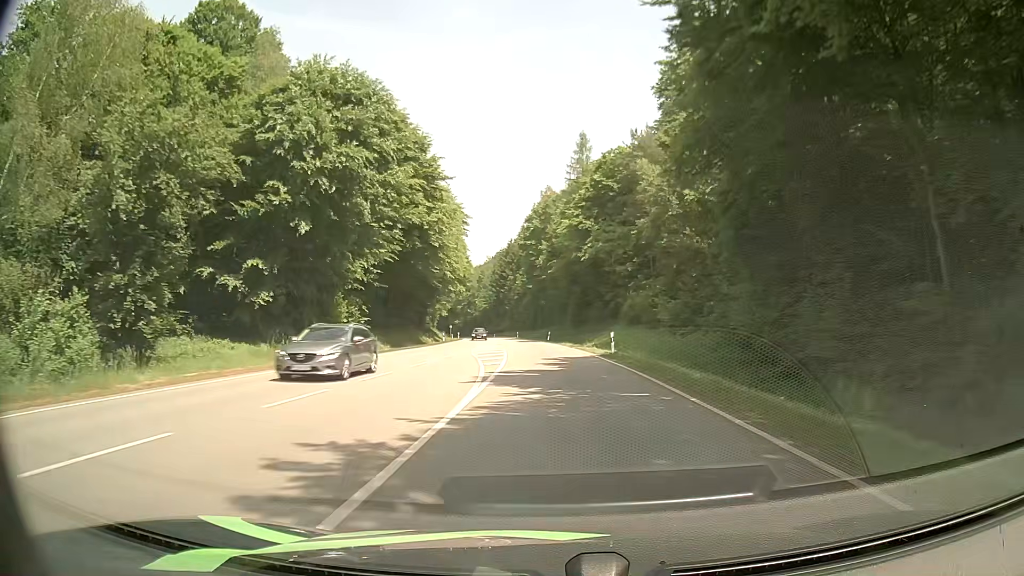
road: secondary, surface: asphalt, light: Day
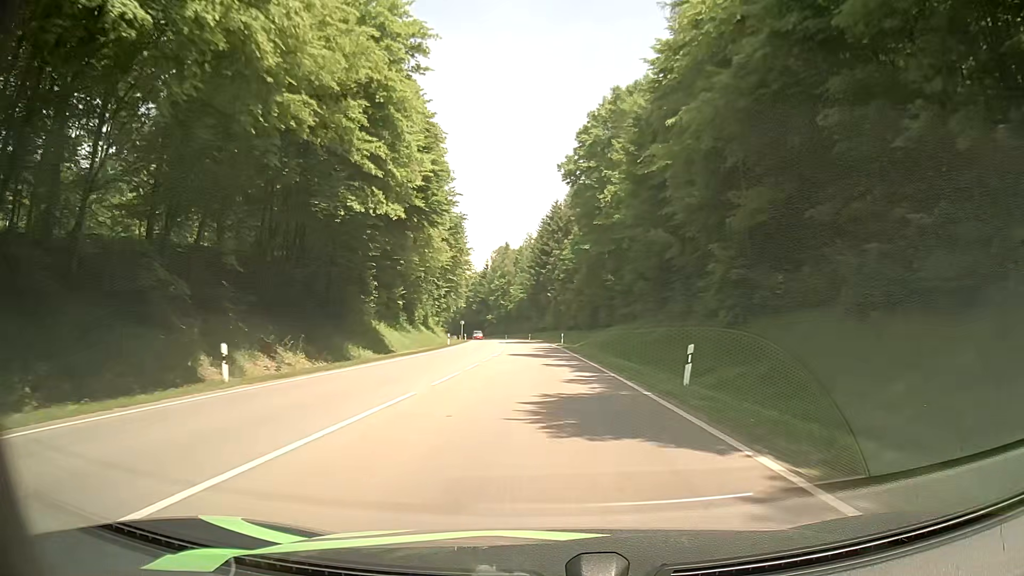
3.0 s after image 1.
(-1.9, +55.6) m; -4°
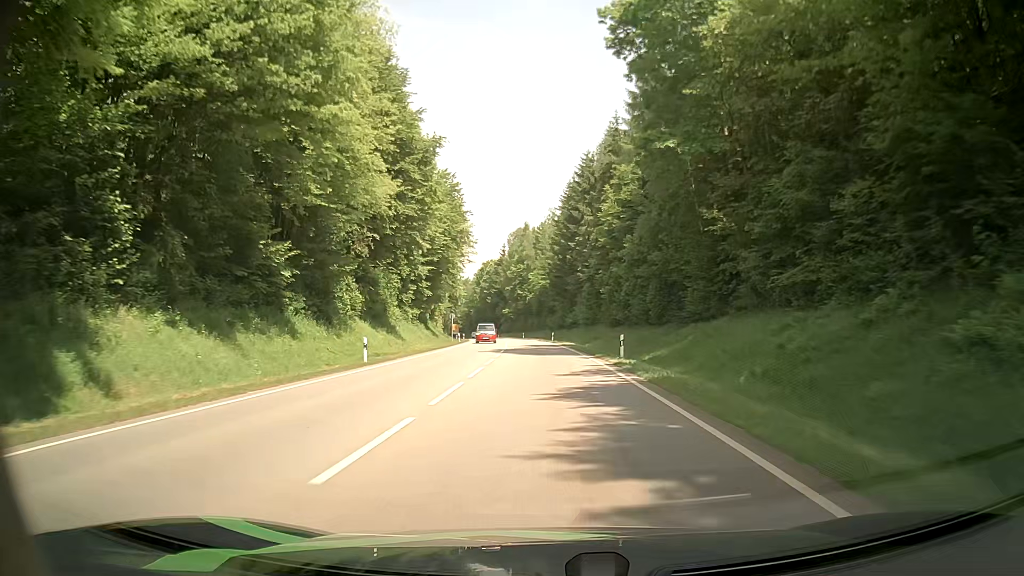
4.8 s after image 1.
(-0.5, +34.0) m; -2°
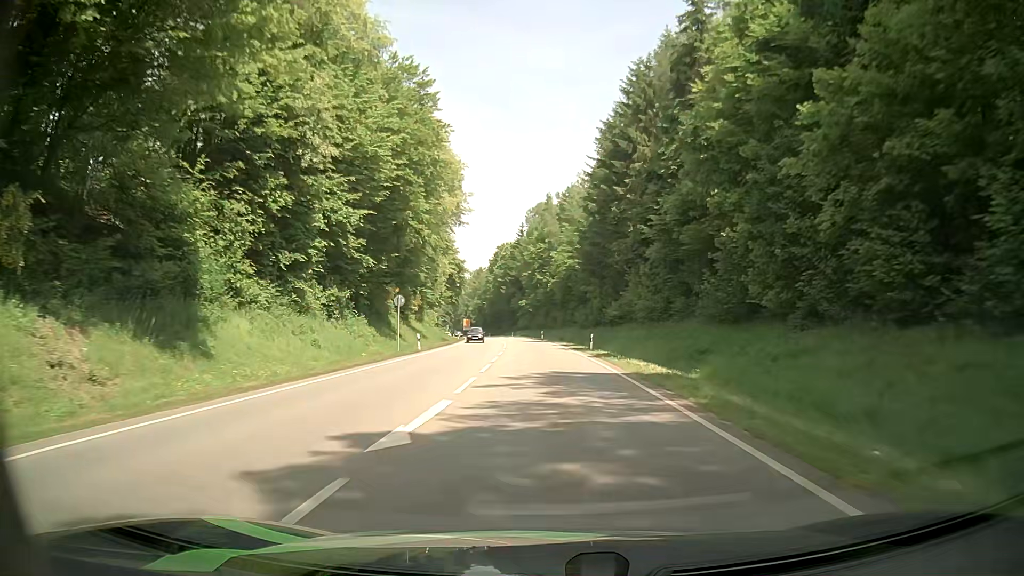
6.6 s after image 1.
(-0.6, +34.2) m; -2°
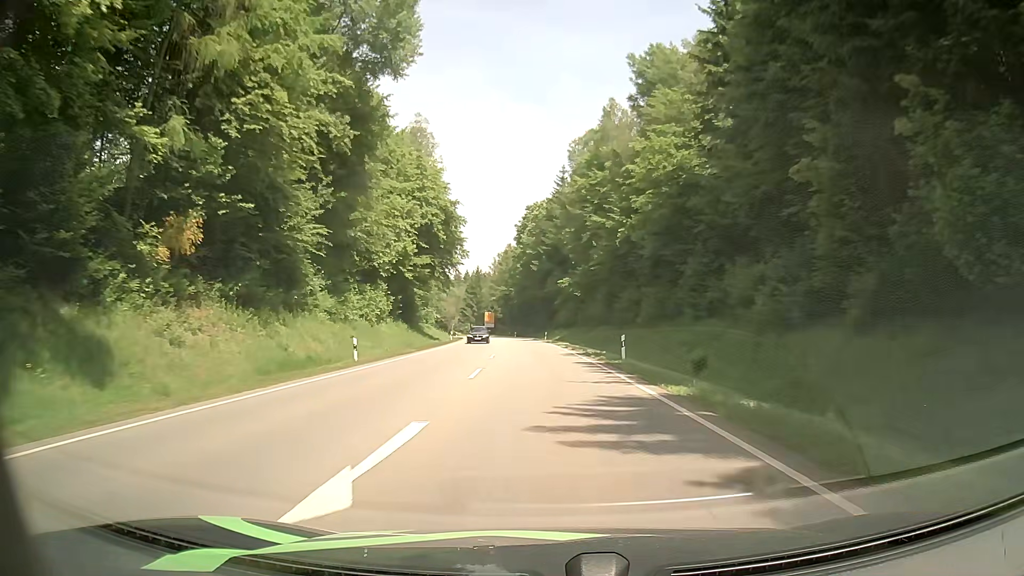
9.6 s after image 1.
(-2.0, +57.2) m; -4°
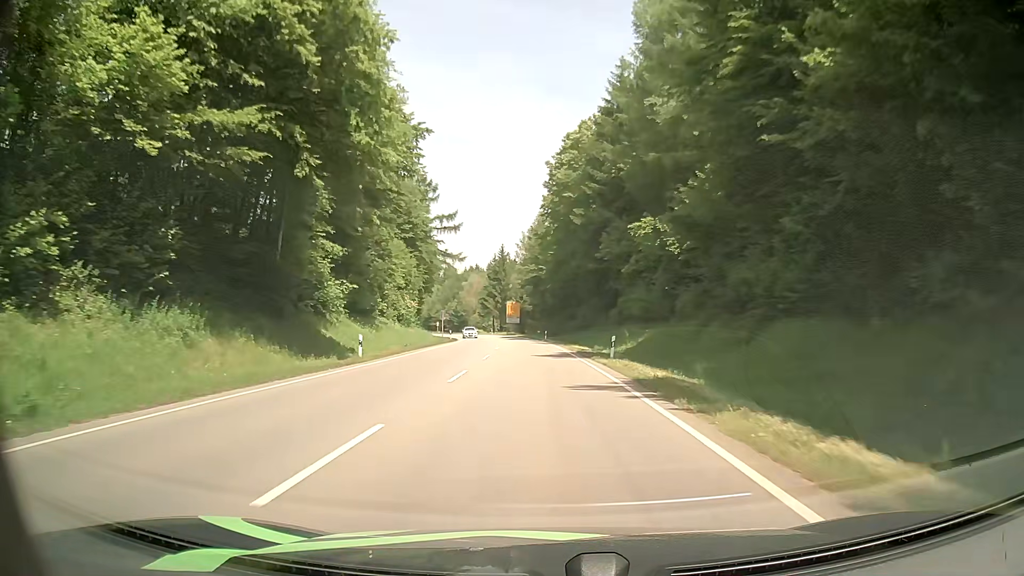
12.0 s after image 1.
(-1.2, +45.9) m; -3°
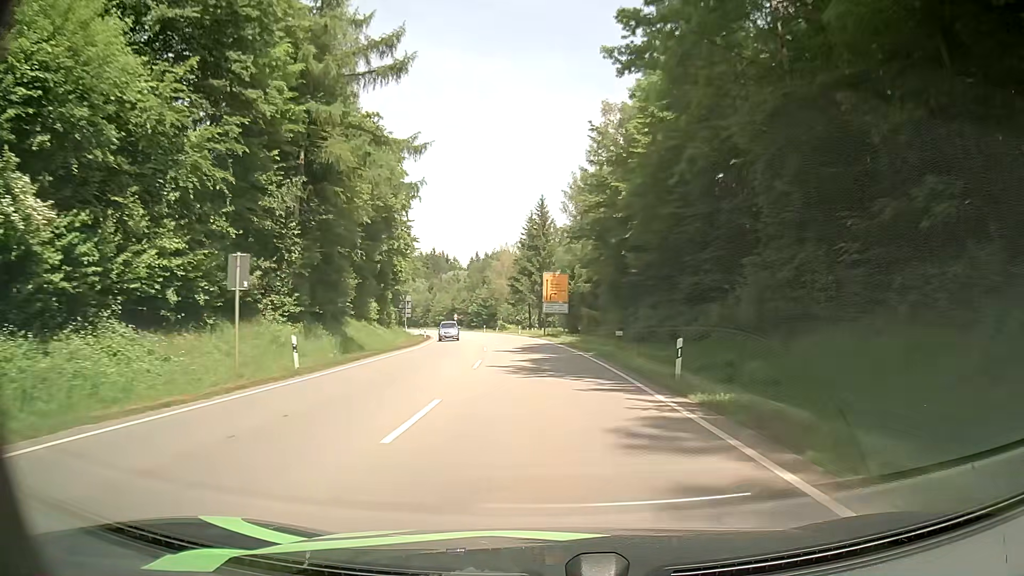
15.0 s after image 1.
(-2.3, +55.6) m; -4°
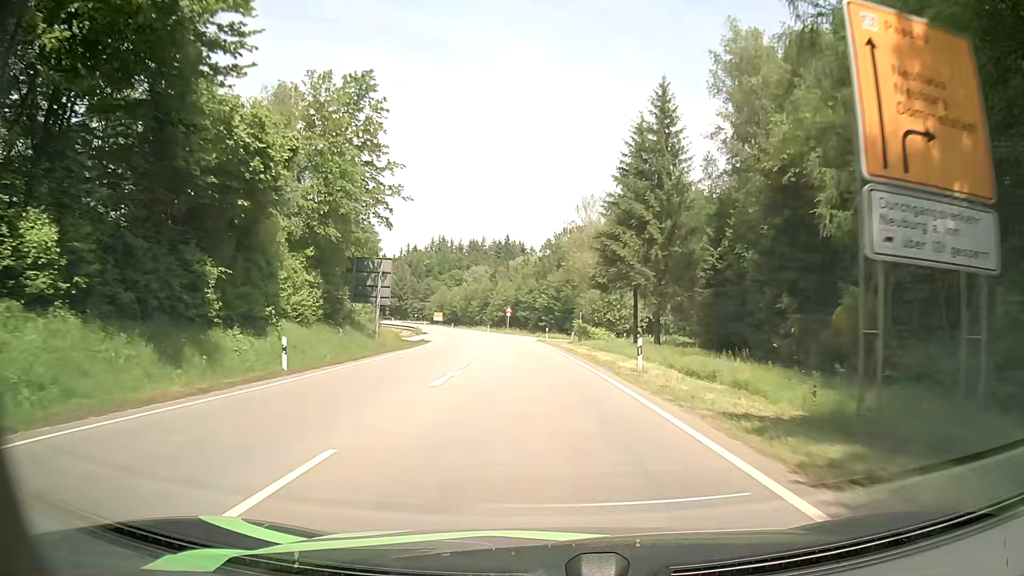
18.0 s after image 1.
(-3.1, +53.0) m; -7°
(0, +10) (0, +20) (-1, +30) (-2, +40) (-3, +50) (-4, +60) (-5, +70) (-7, +80) (-9, +89) (-11, +99) m
